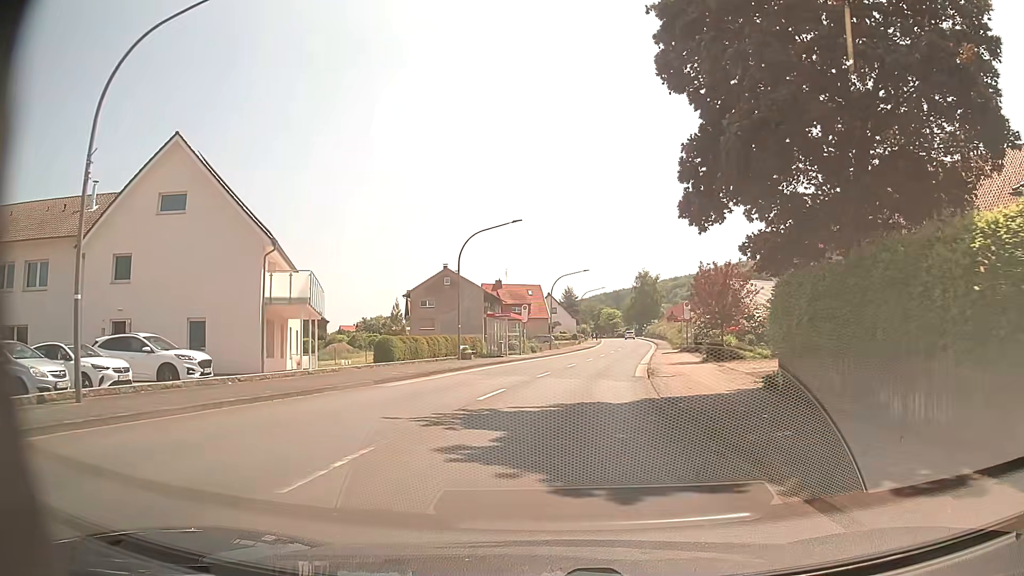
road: primary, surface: asphalt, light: Day
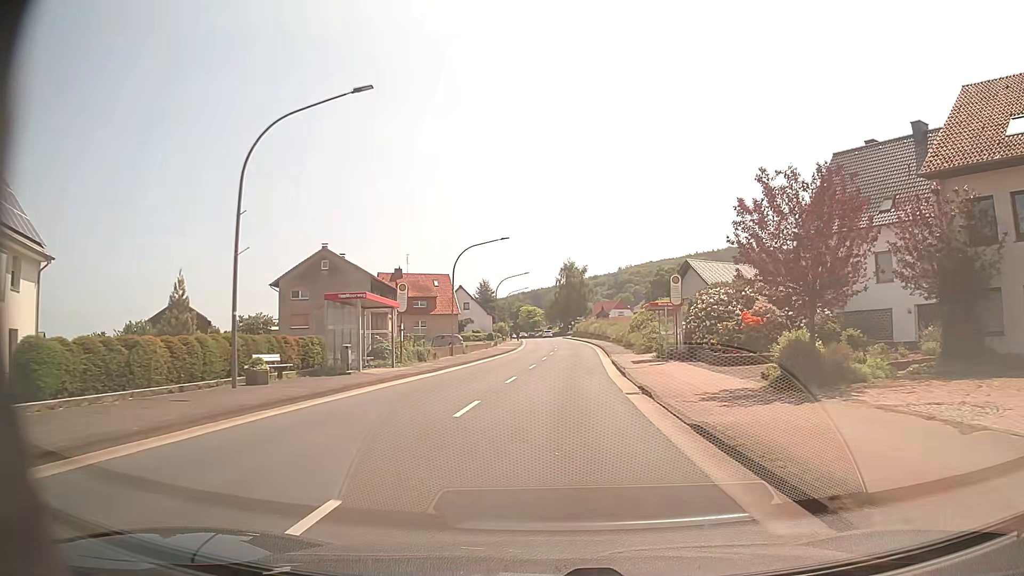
(+1.1, +21.6) m; +8°
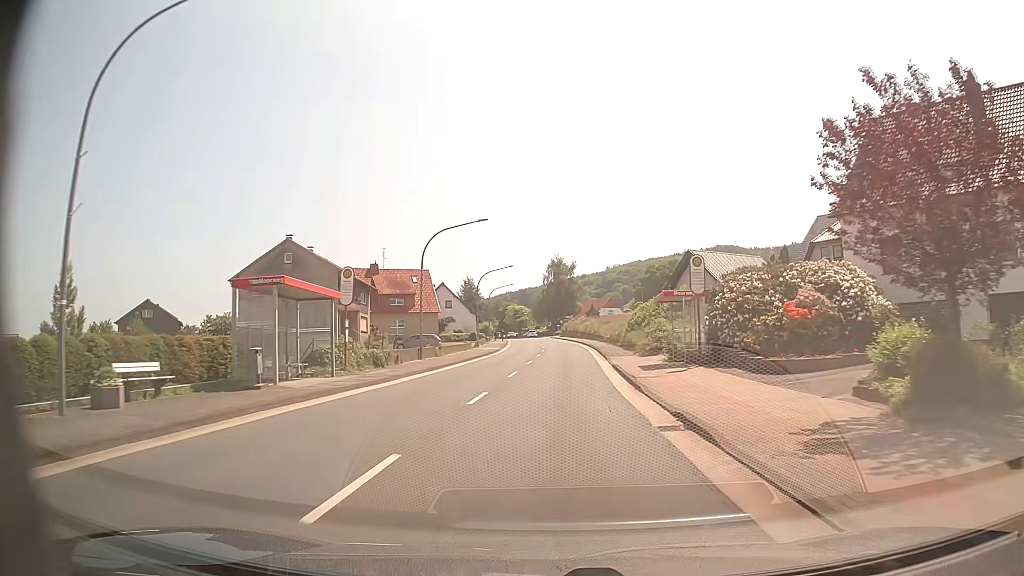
(0.0, +7.0) m; +1°
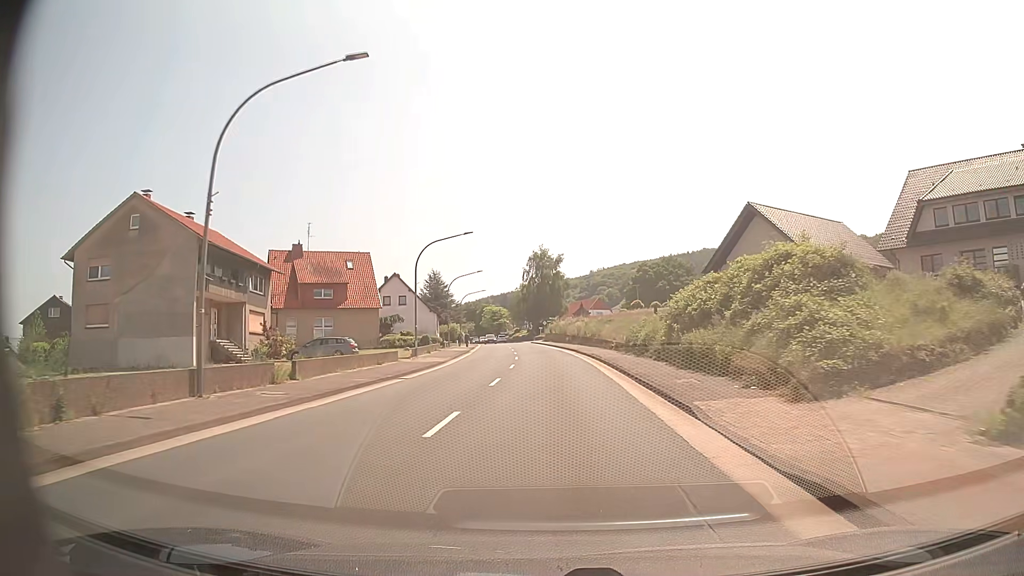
(+0.3, +23.4) m; +1°
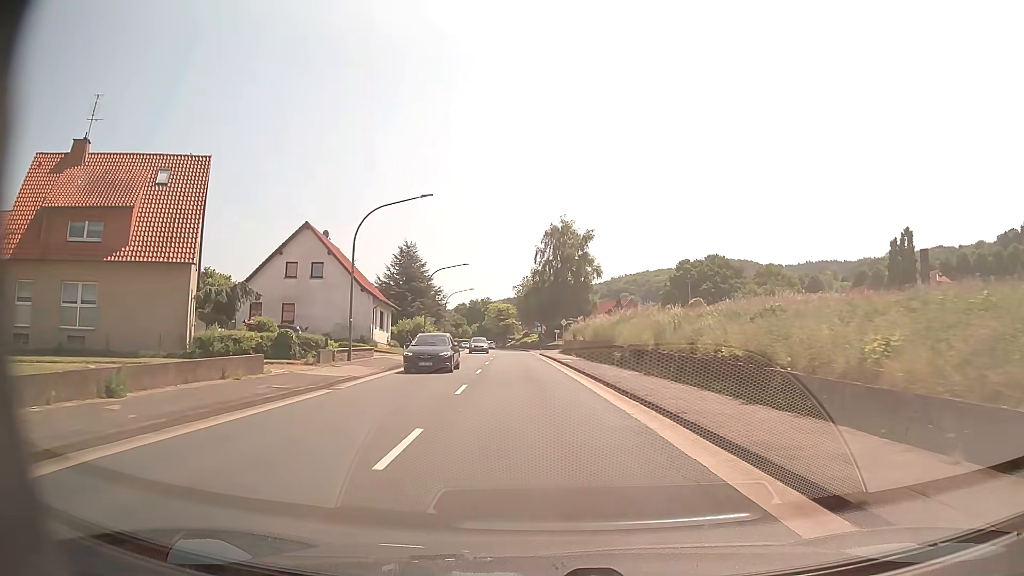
(-0.1, +38.6) m; -1°
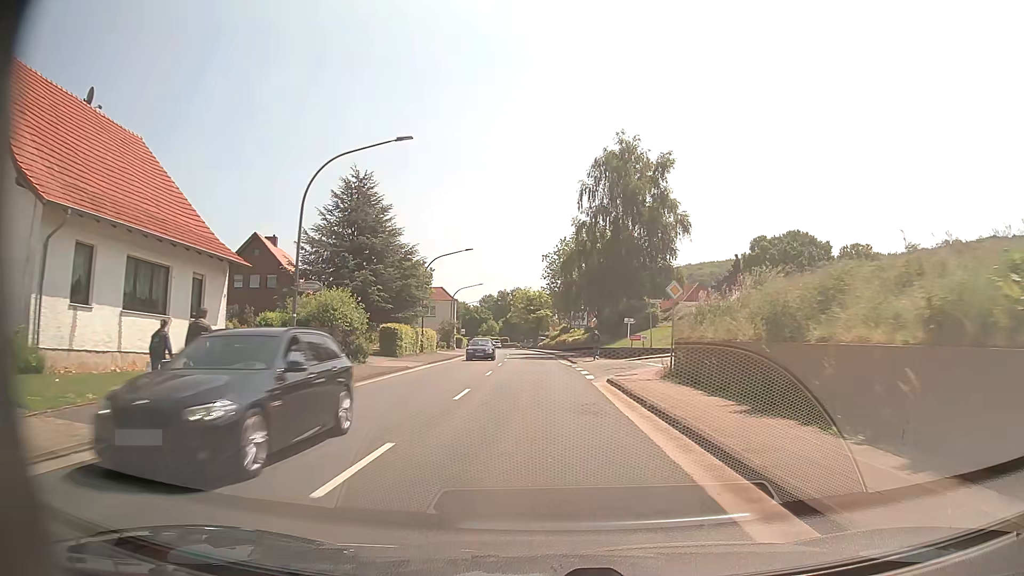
(-1.2, +37.8) m; -3°
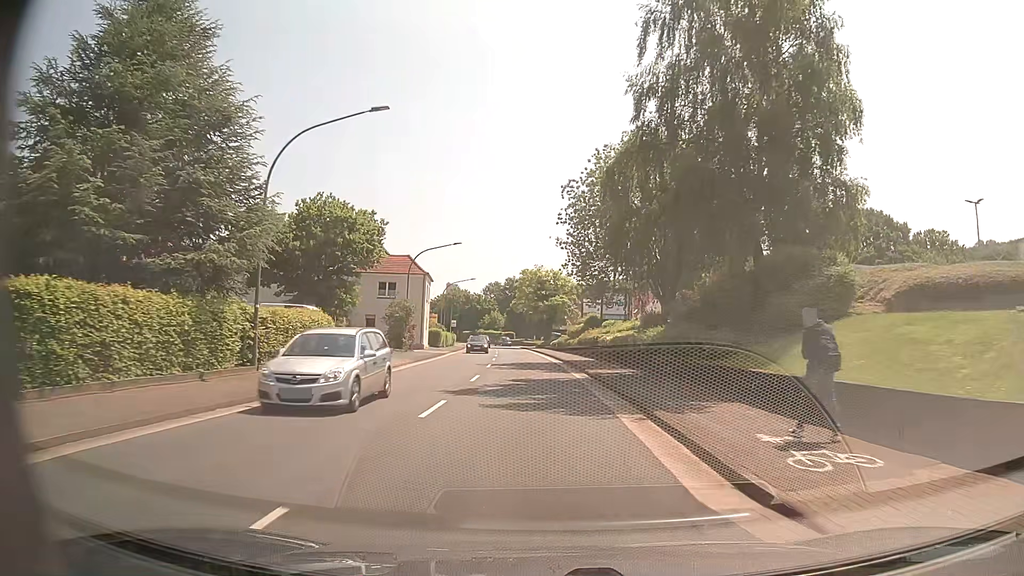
(-0.3, +30.9) m; -1°
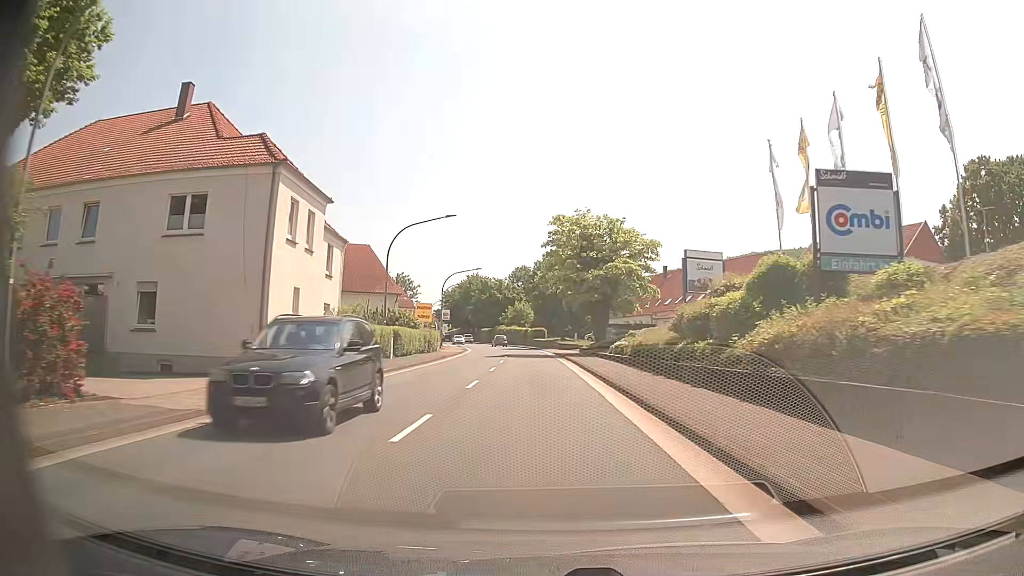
(-1.0, +39.3) m; -3°
(0, +10) (0, +20) (0, +30) (-1, +40) (-1, +50) (-2, +60) (-3, +70) (-4, +80) (-6, +90) (-7, +99) m
